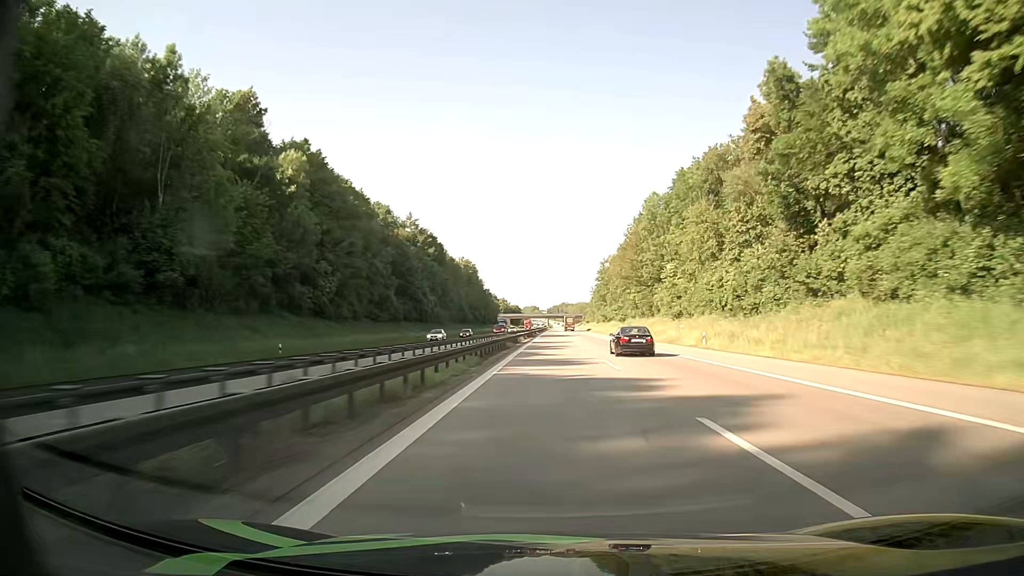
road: motorway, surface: asphalt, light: Day
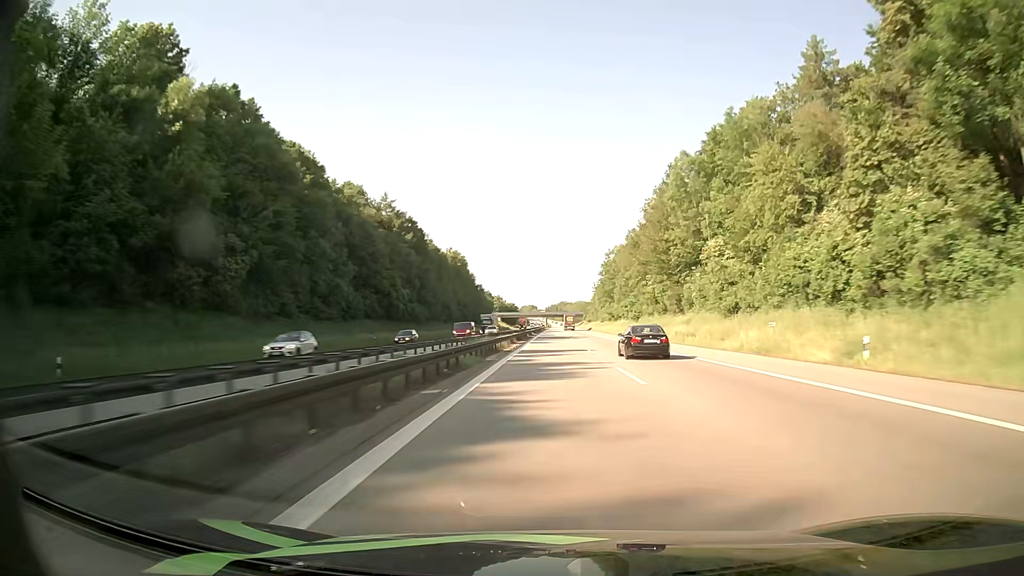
(0.0, +23.8) m; 0°
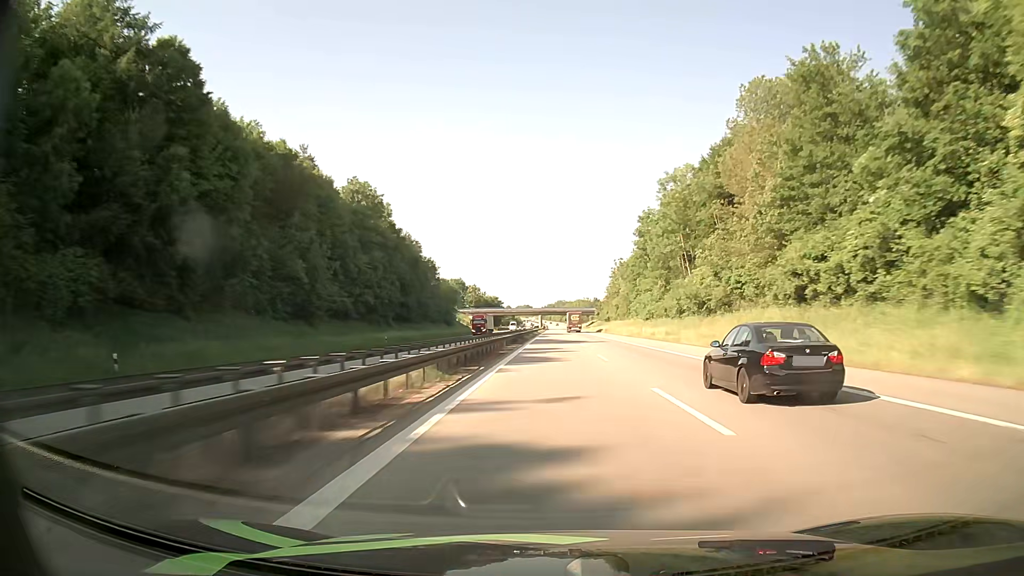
(+0.3, +96.1) m; 0°
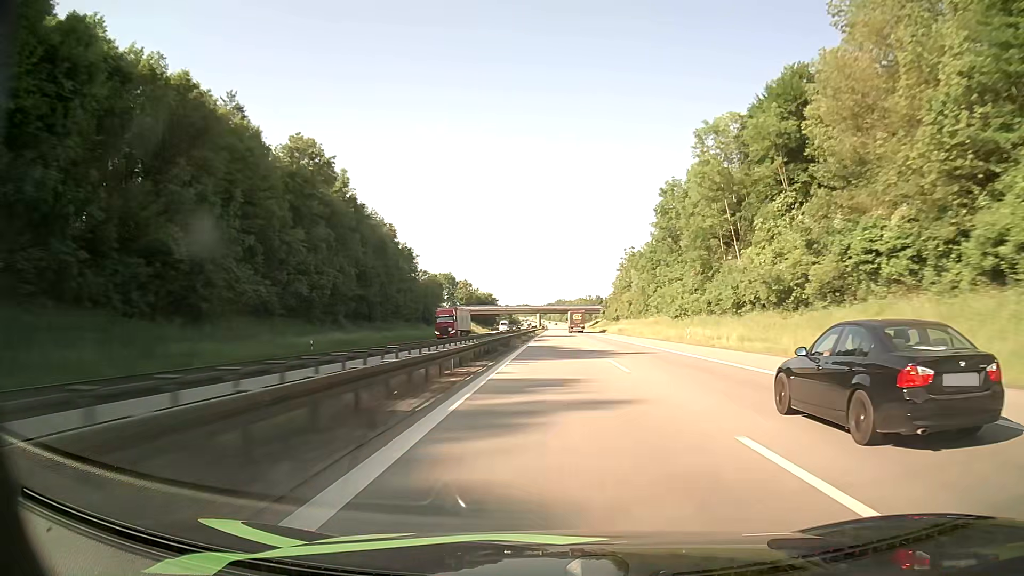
(0.0, +24.3) m; 0°
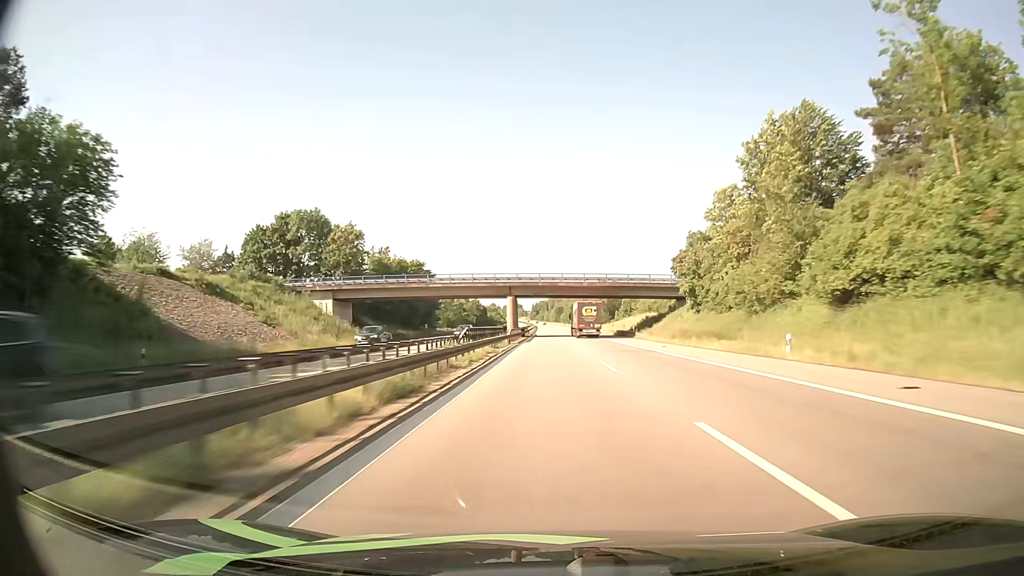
(+0.7, +122.9) m; 0°
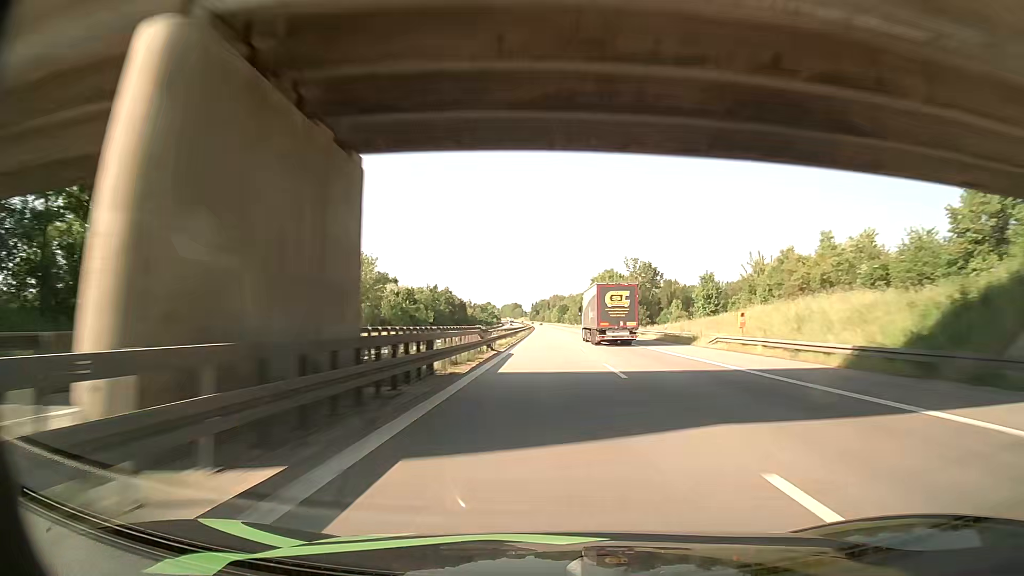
(0.0, +74.8) m; 0°
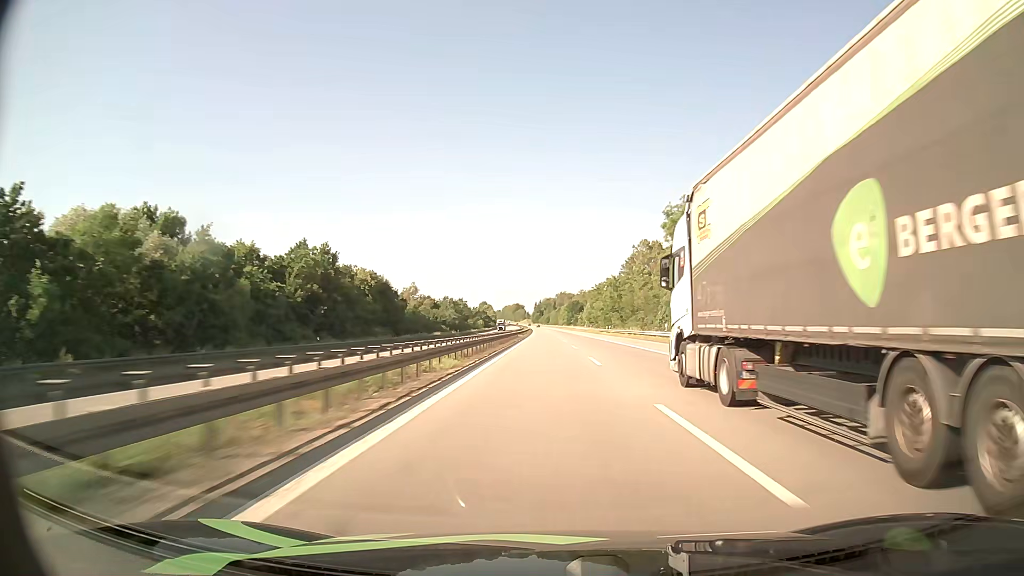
(-1.1, +100.7) m; -1°
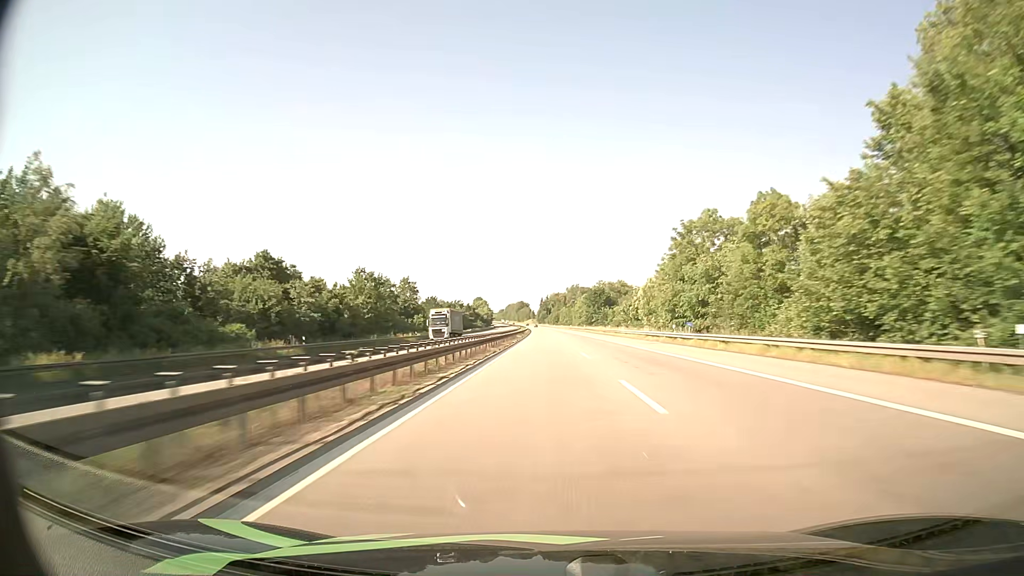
(-0.8, +101.3) m; -1°
(0, +10) (0, +20) (0, +30) (0, +40) (0, +50) (0, +60) (0, +70) (0, +80) (0, +90) (0, +100) m
